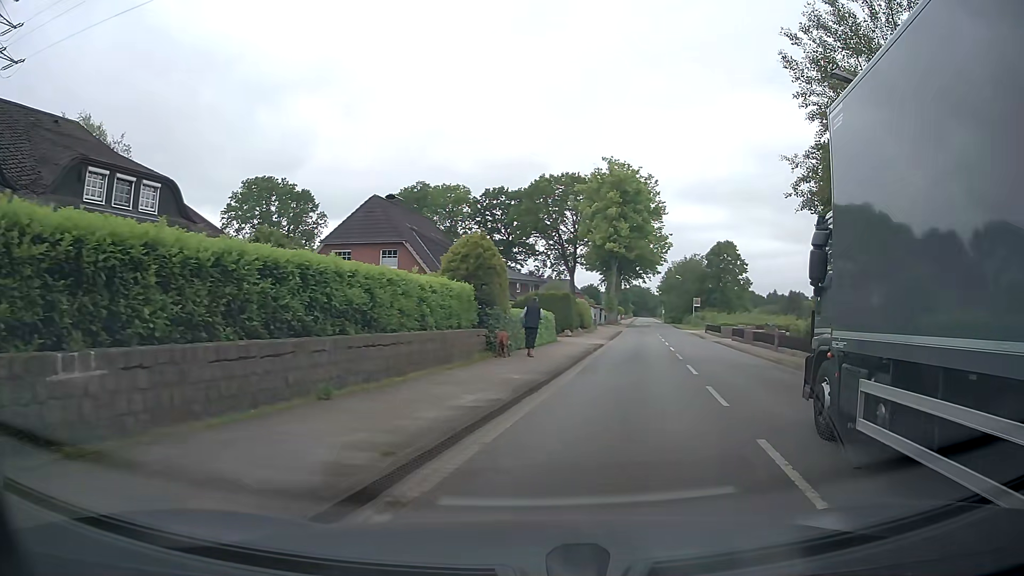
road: tertiary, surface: asphalt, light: Day
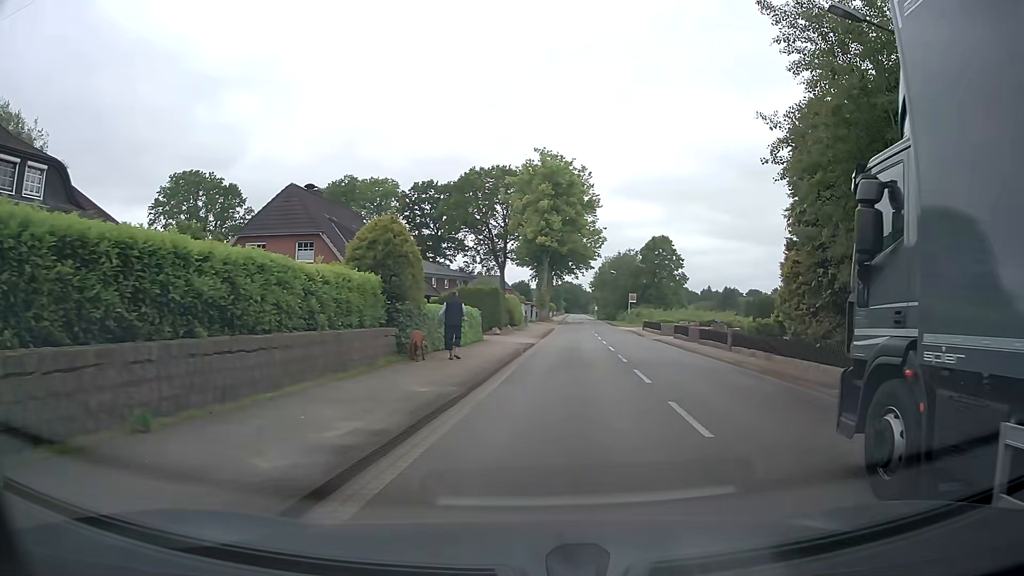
(+0.1, +3.2) m; +5°
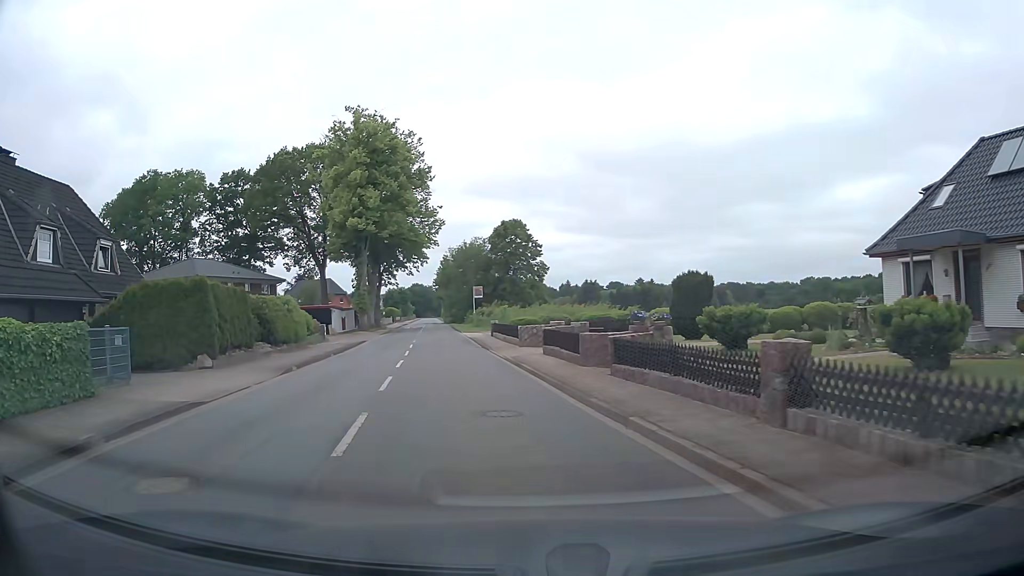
(+3.7, +19.3) m; +13°
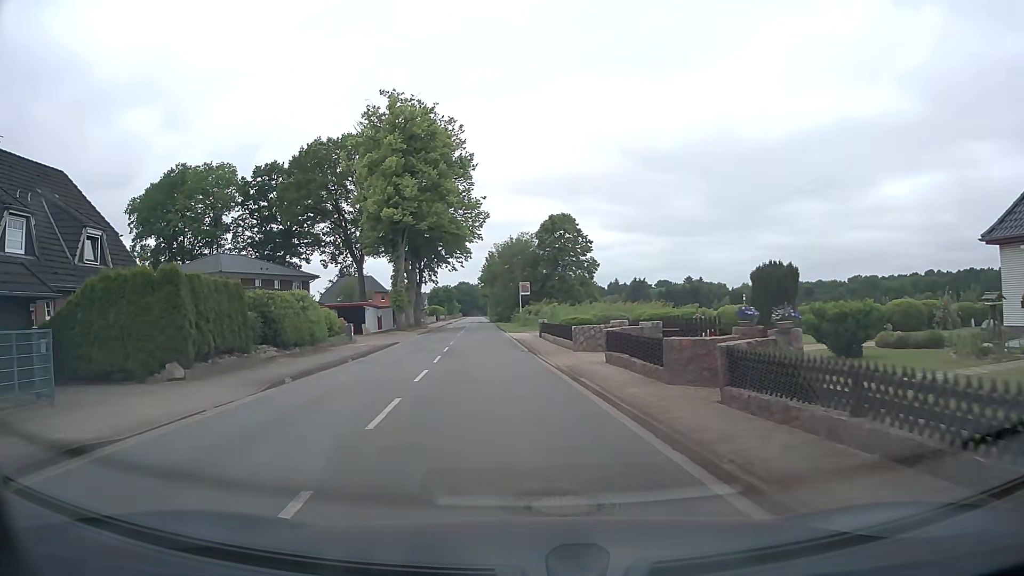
(-0.2, +4.7) m; -4°
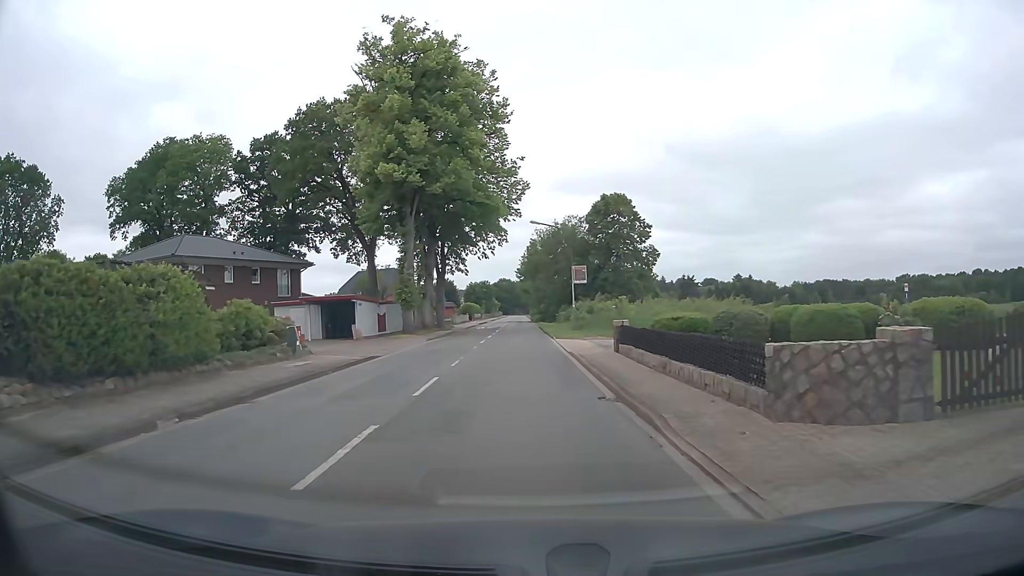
(-0.6, +15.7) m; -3°
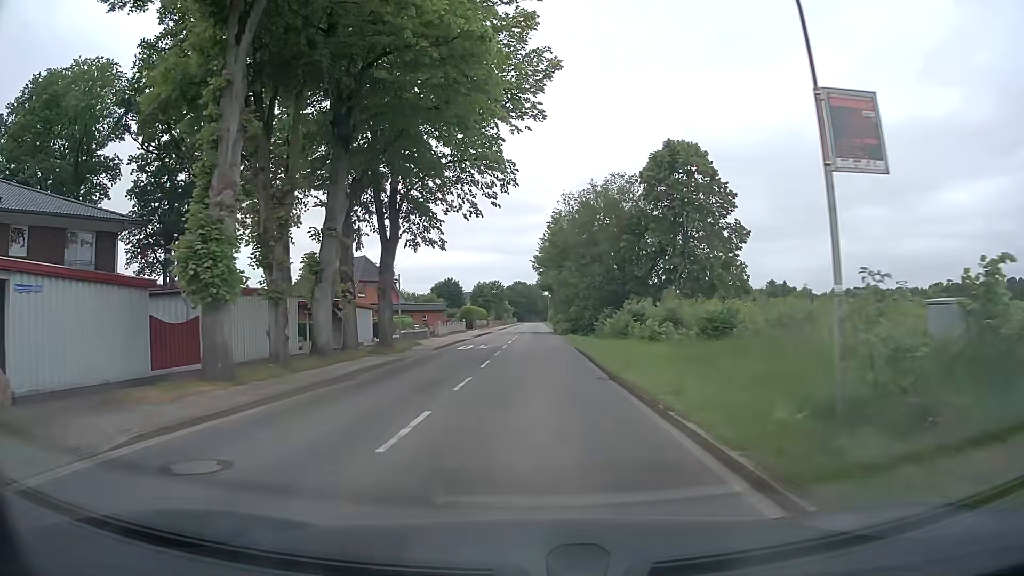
(-0.6, +29.5) m; -2°
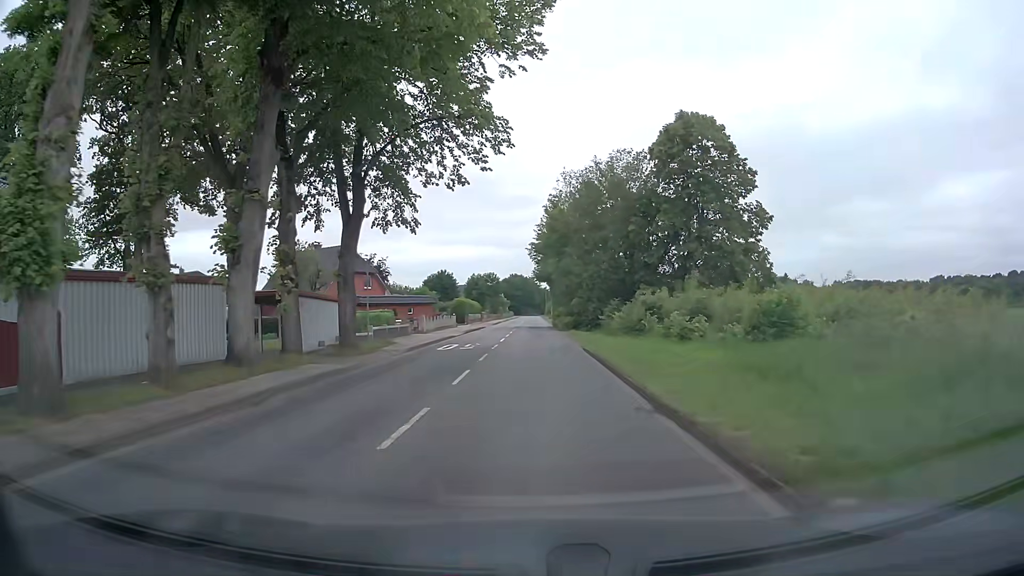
(0.0, +6.3) m; 0°
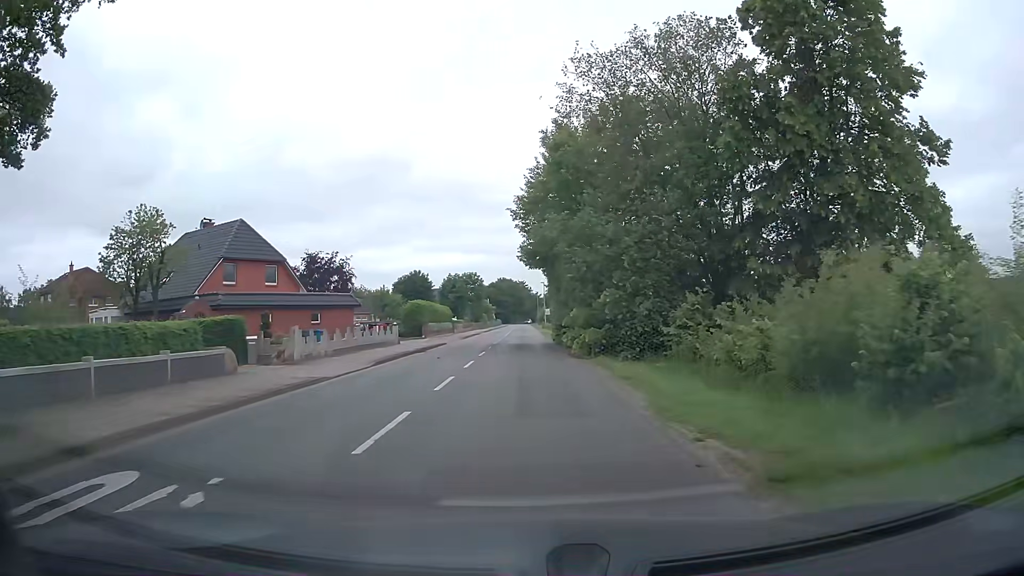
(+0.3, +24.9) m; +1°
(0, +10) (0, +20) (-1, +30) (-1, +40) (-1, +50) (-1, +60) (-2, +70) (-2, +80) (-2, +90) (-2, +100) m
